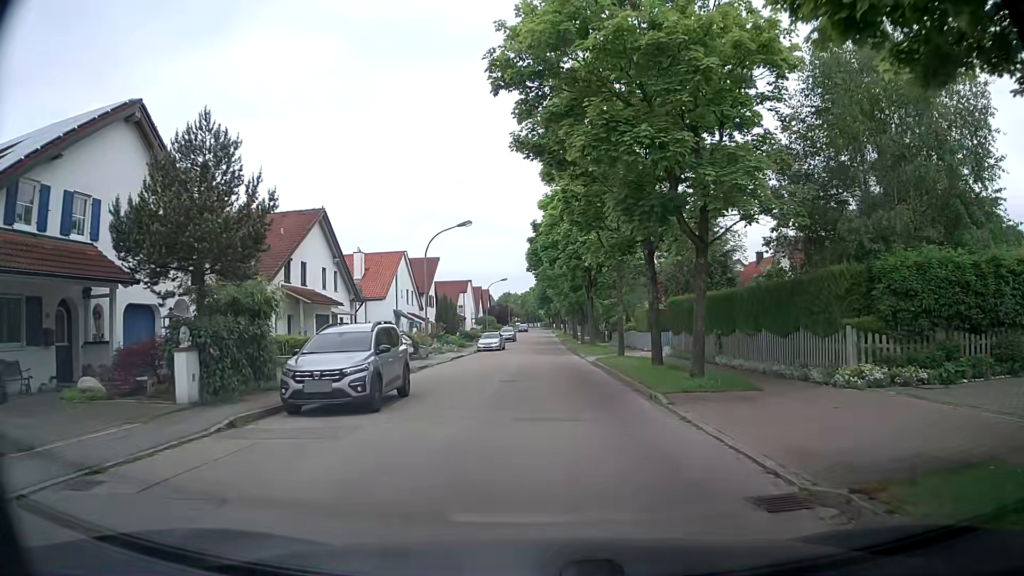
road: residential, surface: asphalt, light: Day
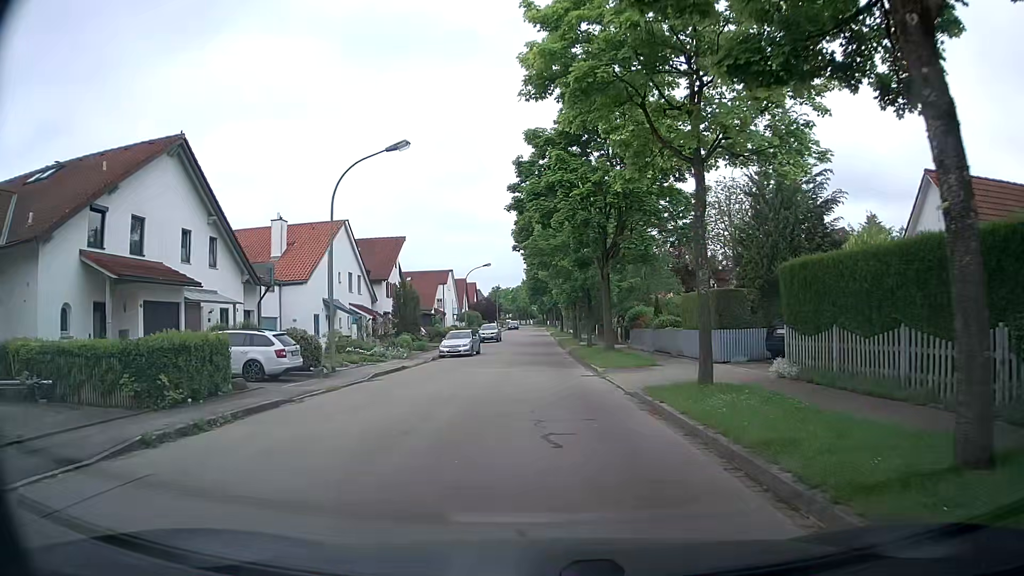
(+0.5, +15.6) m; +1°
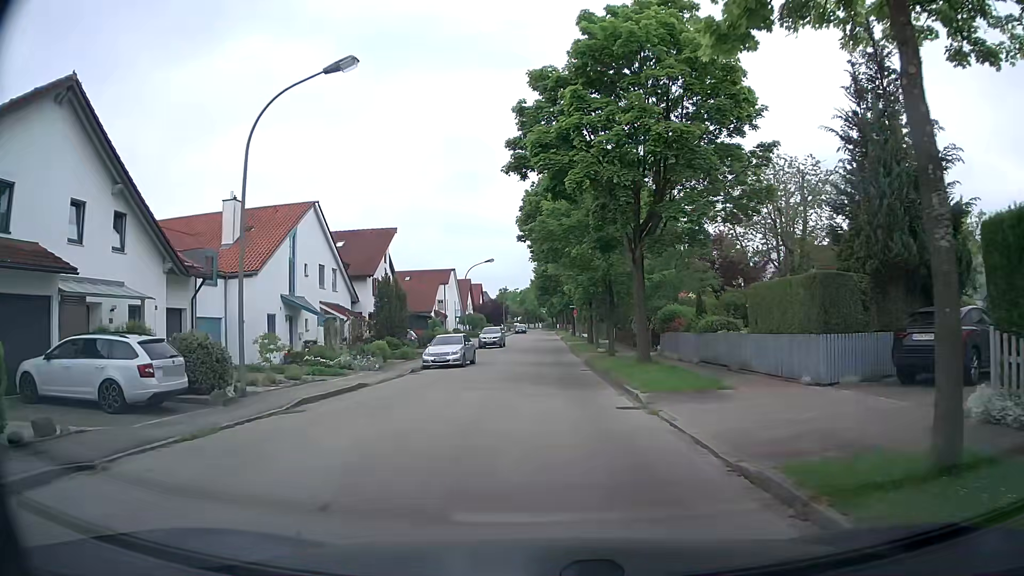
(+0.1, +7.5) m; 0°
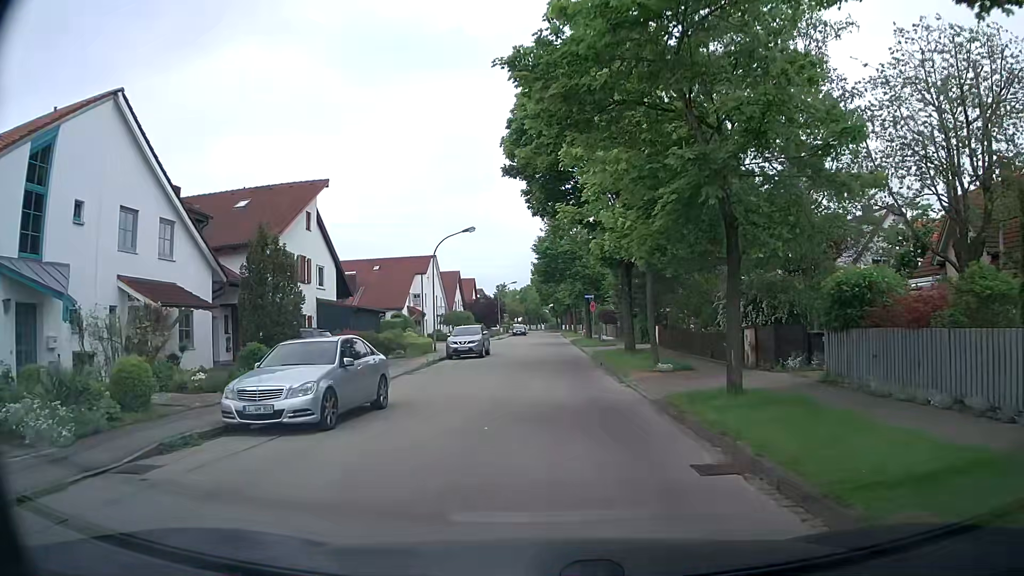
(-0.1, +18.8) m; +1°
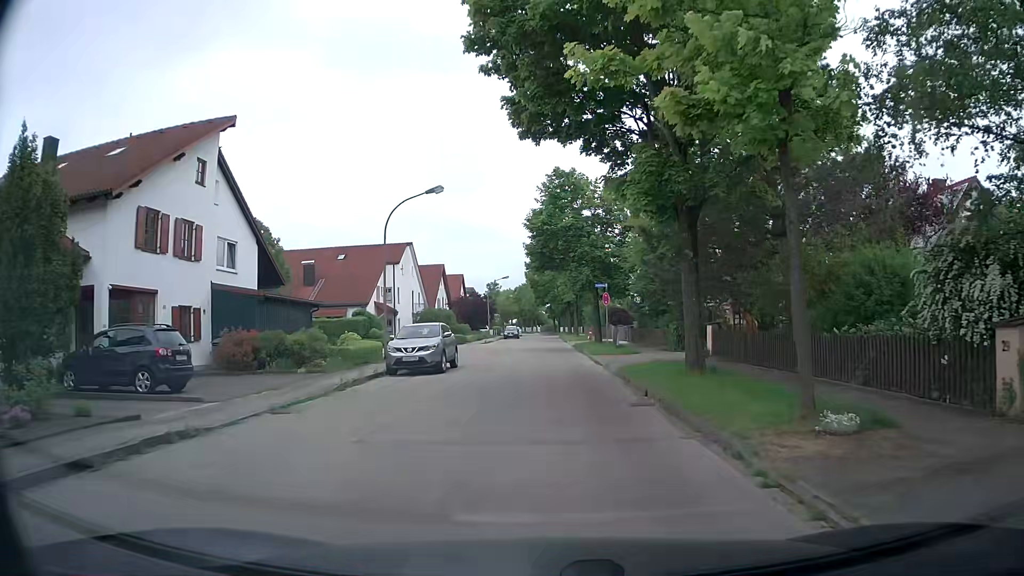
(-0.1, +11.9) m; -1°
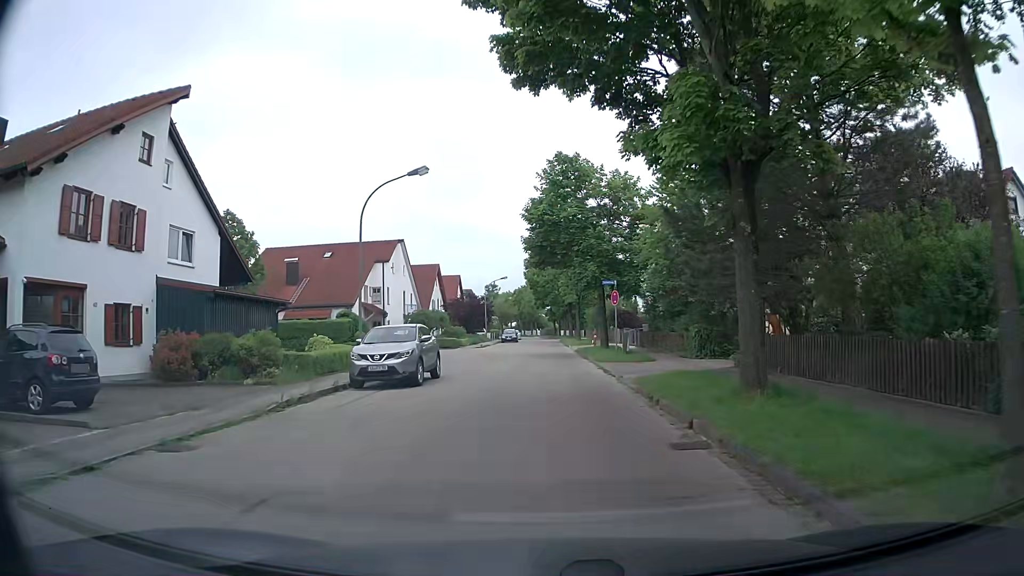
(+0.1, +4.0) m; -1°
(0, +10) (0, +20) (+1, +30) (+1, +40) (+1, +50) (+1, +60) (+1, +70) (+2, +80) (+2, +90) (+2, +100) m
